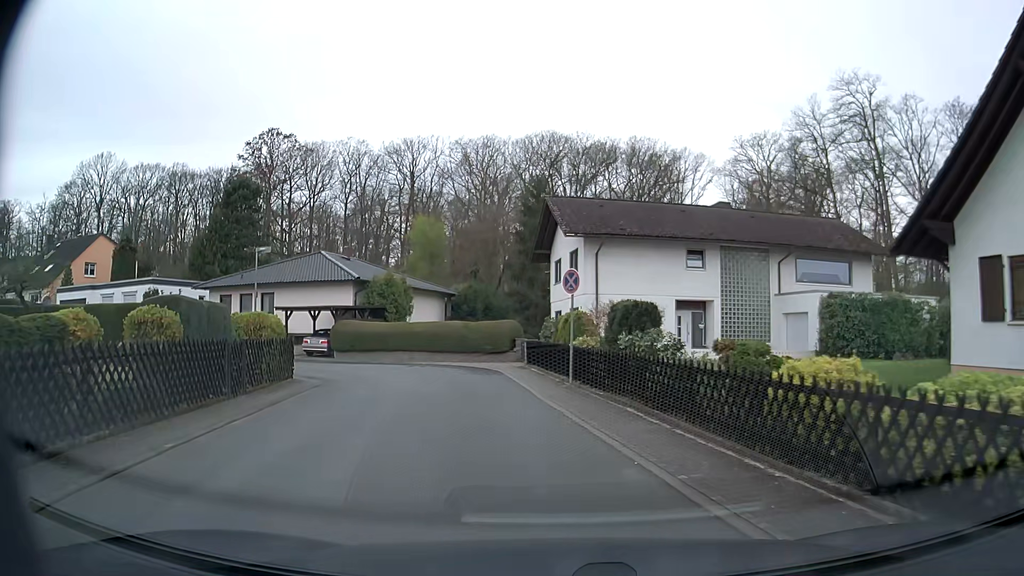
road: residential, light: Day
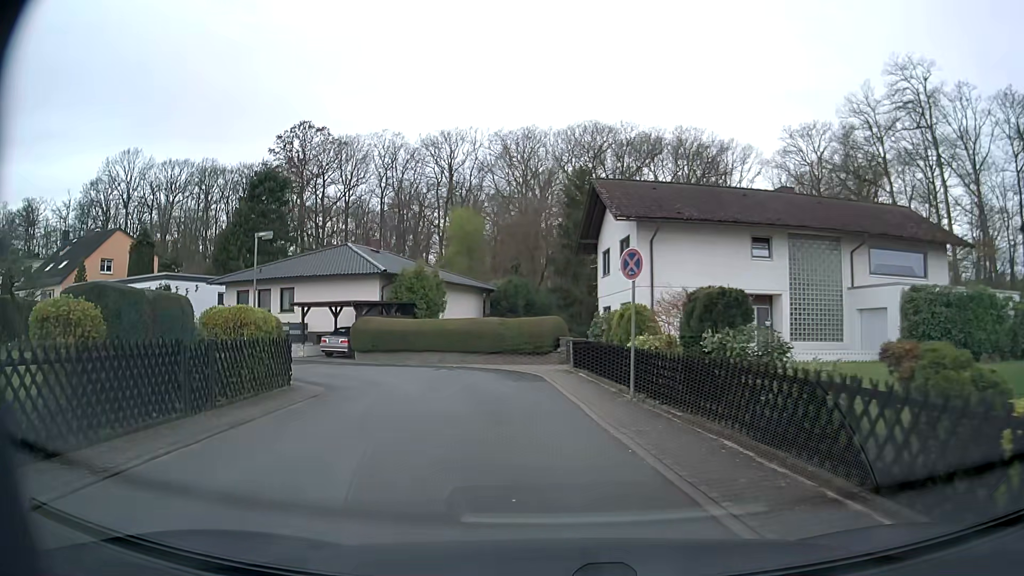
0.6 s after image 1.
(-0.1, +3.6) m; -4°
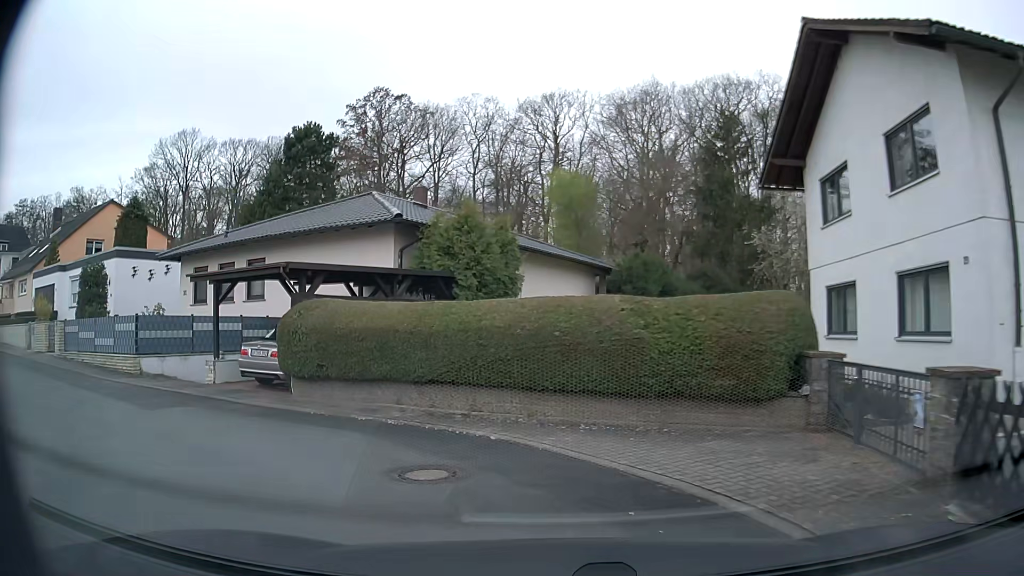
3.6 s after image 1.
(-1.1, +16.7) m; -8°
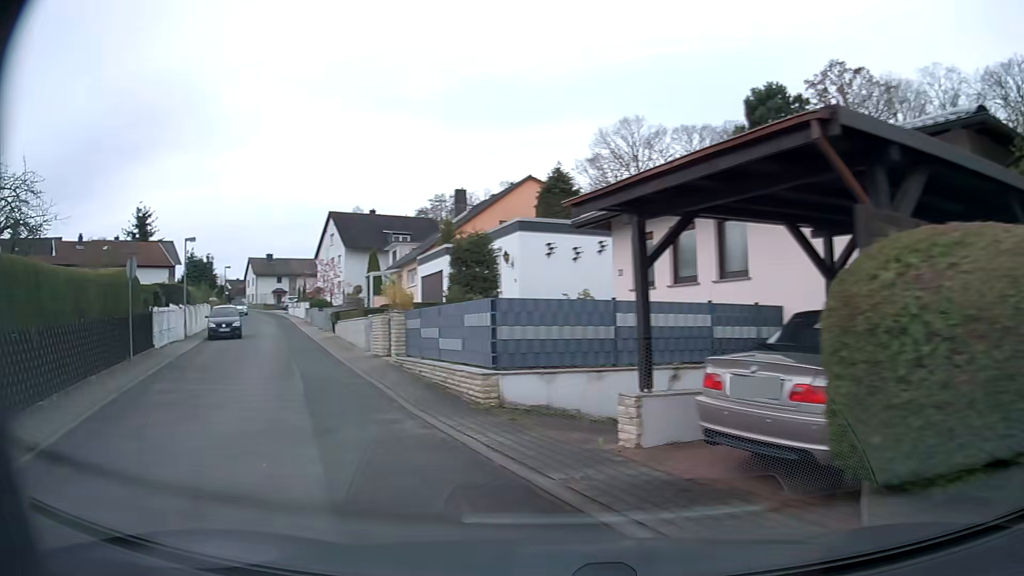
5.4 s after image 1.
(-2.7, +8.5) m; -39°
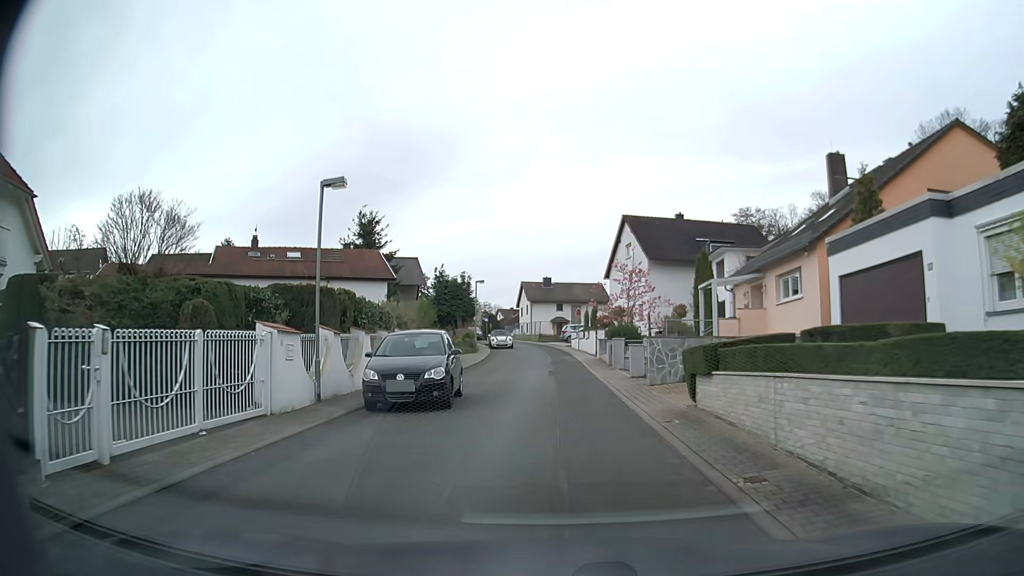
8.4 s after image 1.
(-6.8, +16.9) m; -27°
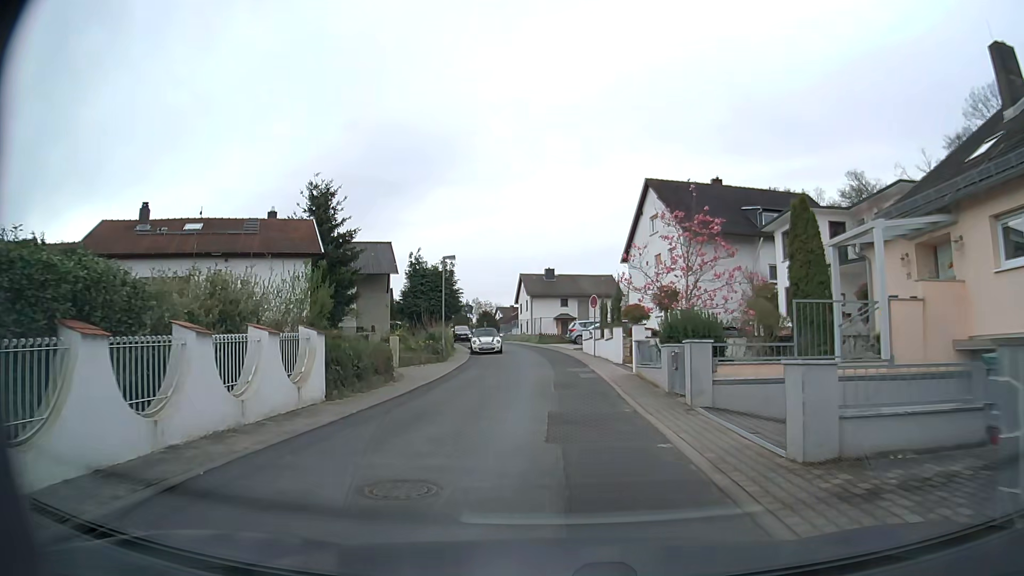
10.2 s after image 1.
(0.0, +13.8) m; 0°
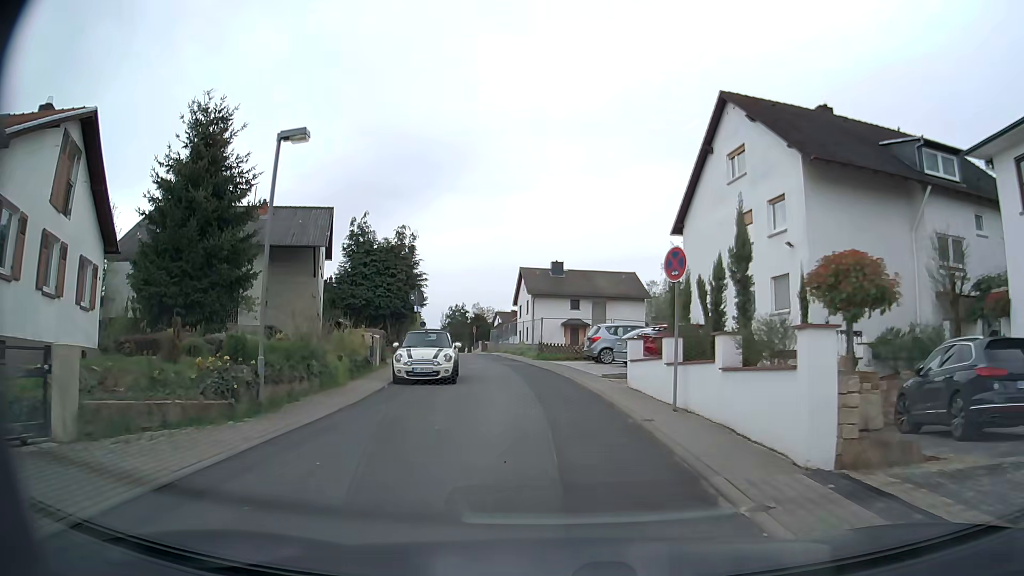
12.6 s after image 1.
(-0.2, +19.1) m; -1°
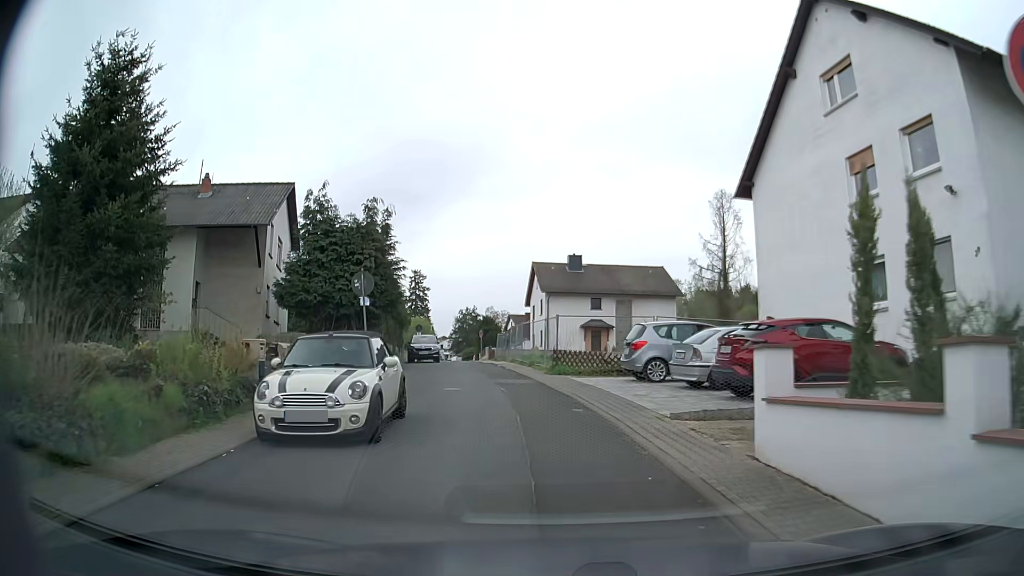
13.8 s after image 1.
(-0.1, +9.3) m; -1°
(0, +10) (-2, +20) (-3, +30) (-5, +40) (-7, +49) (-8, +59) (-16, +64) (-26, +61) (-36, +58) (-45, +55) m
